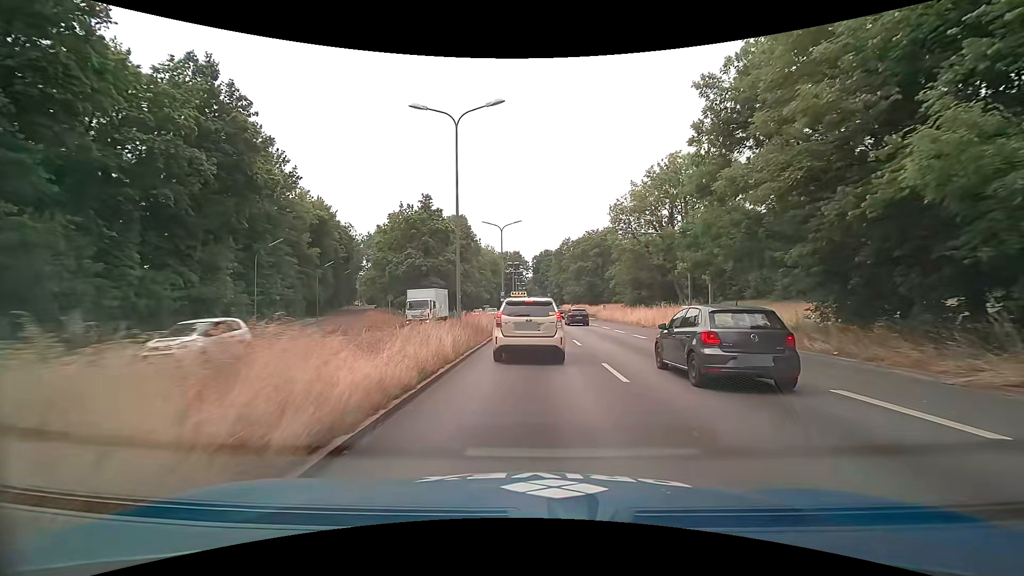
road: trunk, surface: asphalt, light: Day
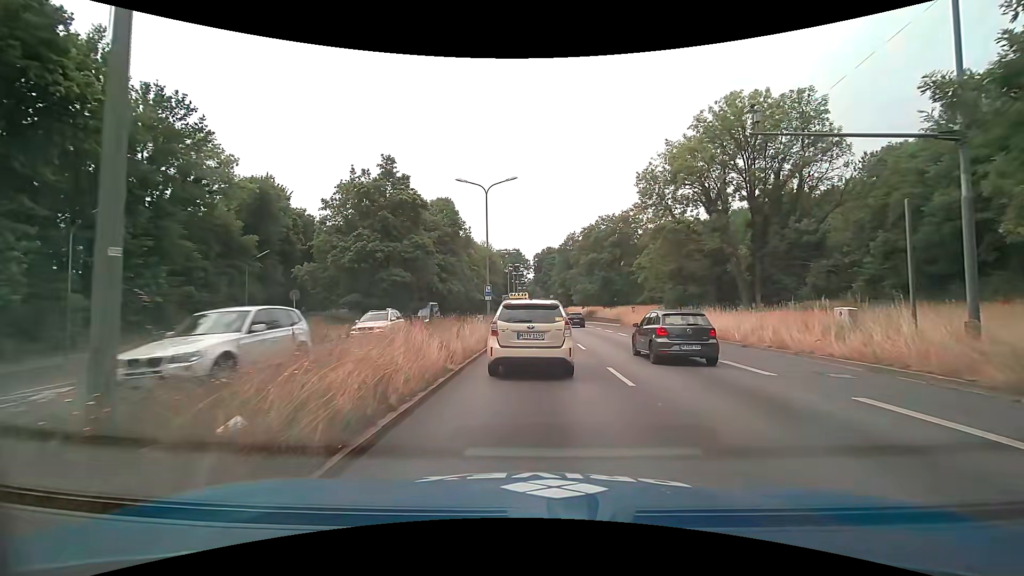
(-0.1, +17.7) m; 0°
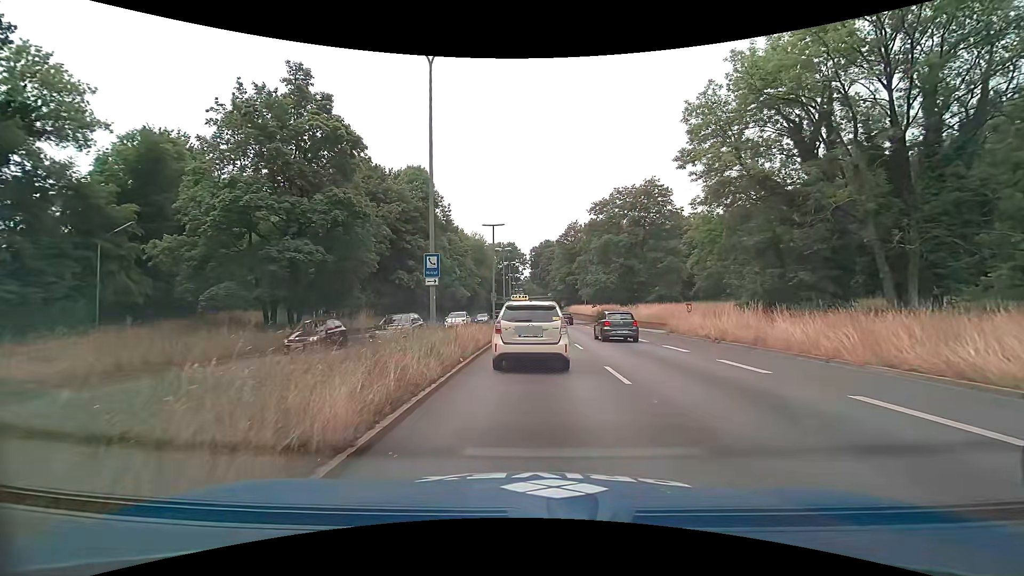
(0.0, +17.9) m; 0°
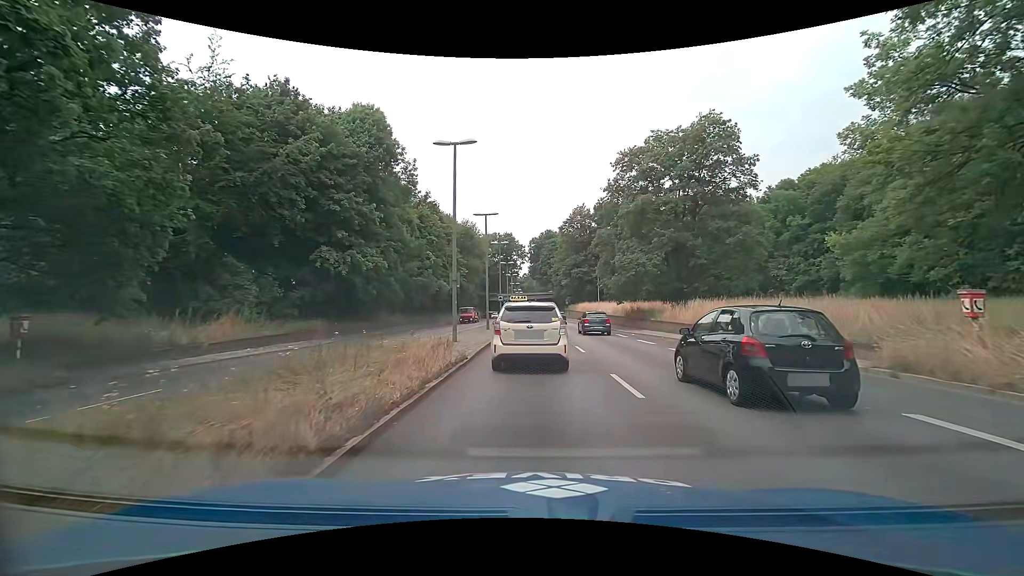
(0.0, +19.5) m; 0°
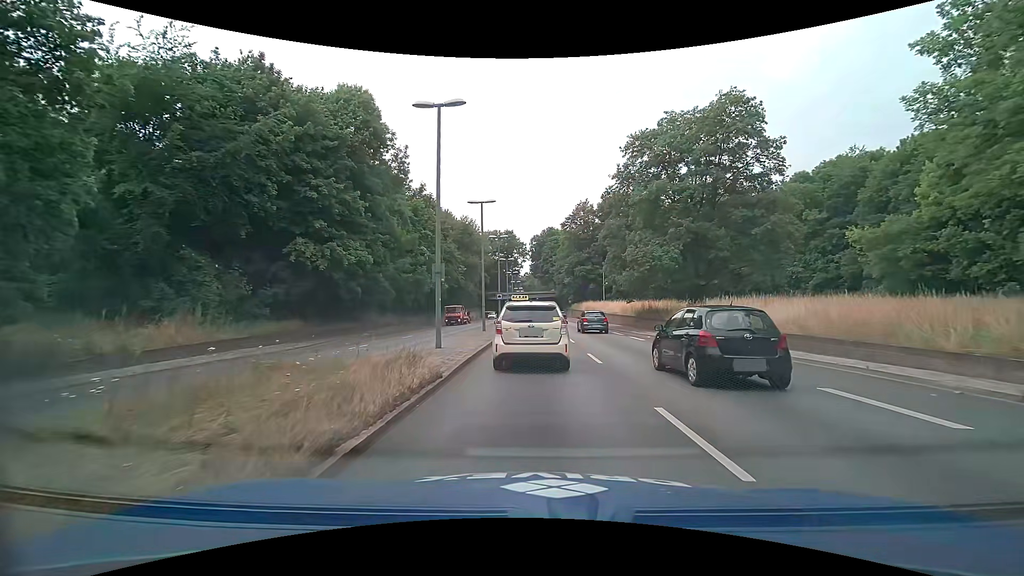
(0.0, +3.8) m; 0°
(0, +10) (0, +20) (0, +30) (0, +40) (0, +50) (0, +60) (0, +70) (0, +80) (0, +90) (0, +100) m
